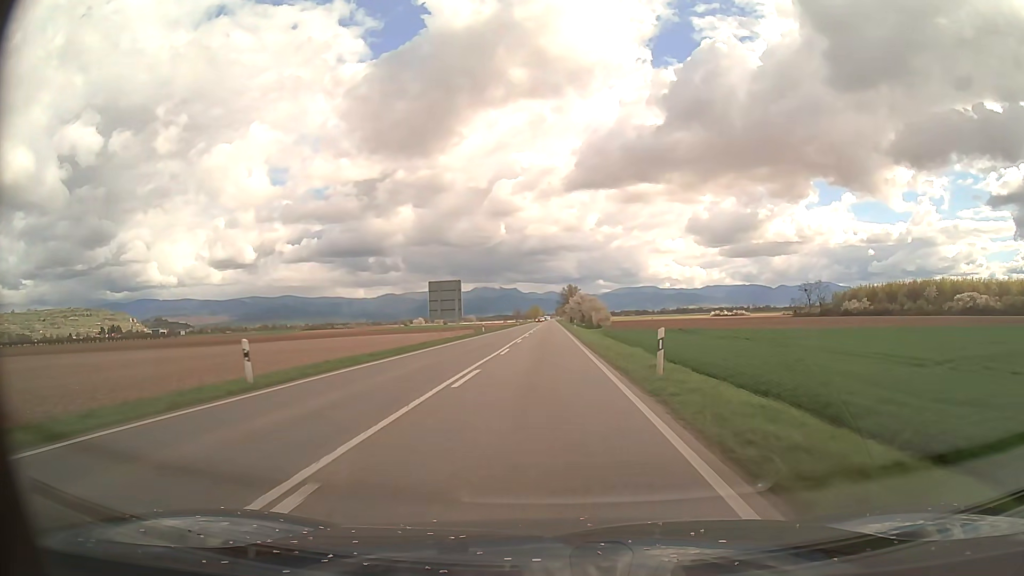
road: primary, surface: asphalt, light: Day
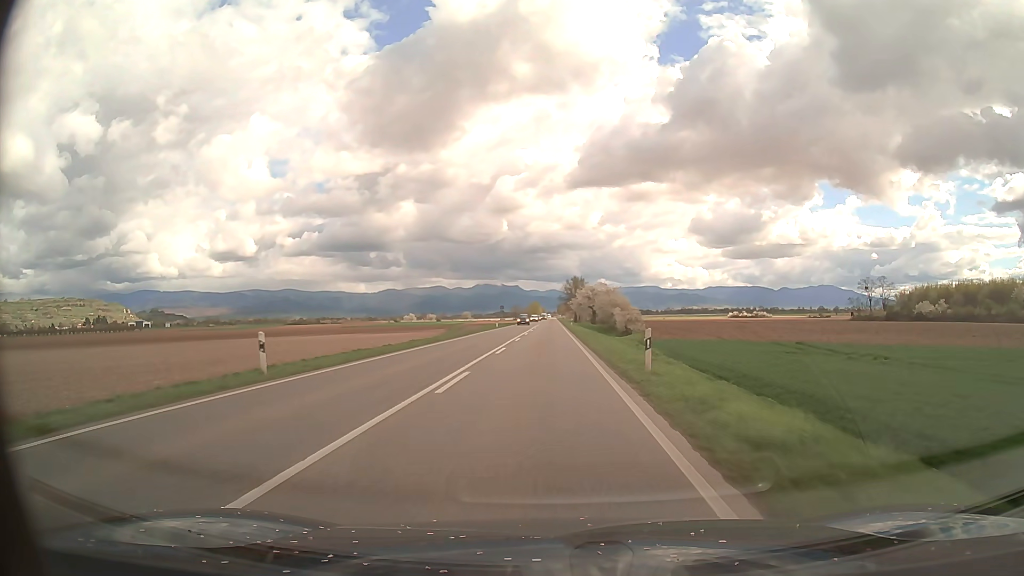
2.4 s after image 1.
(+0.1, +49.3) m; 0°
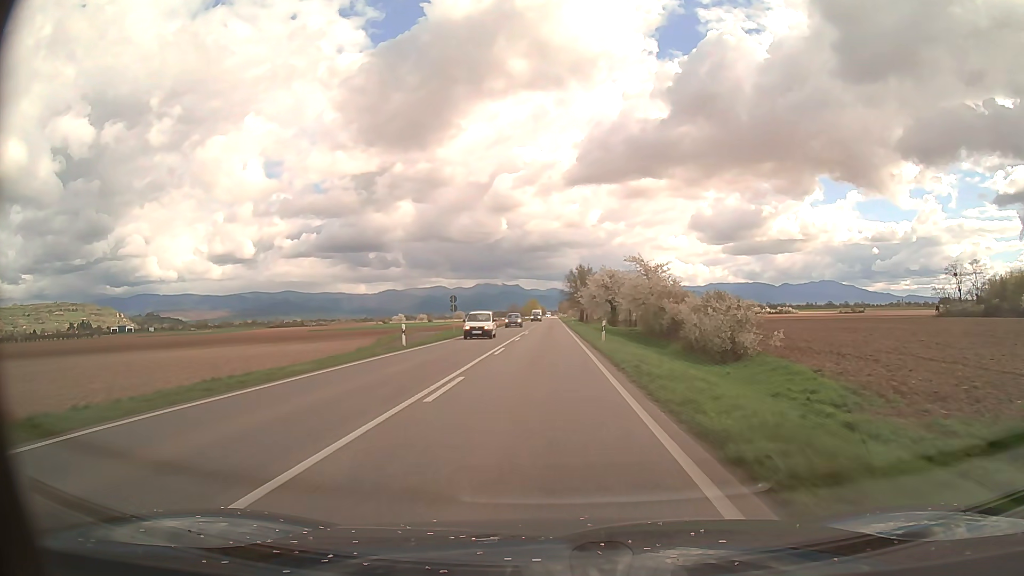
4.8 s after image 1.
(0.0, +49.3) m; 0°
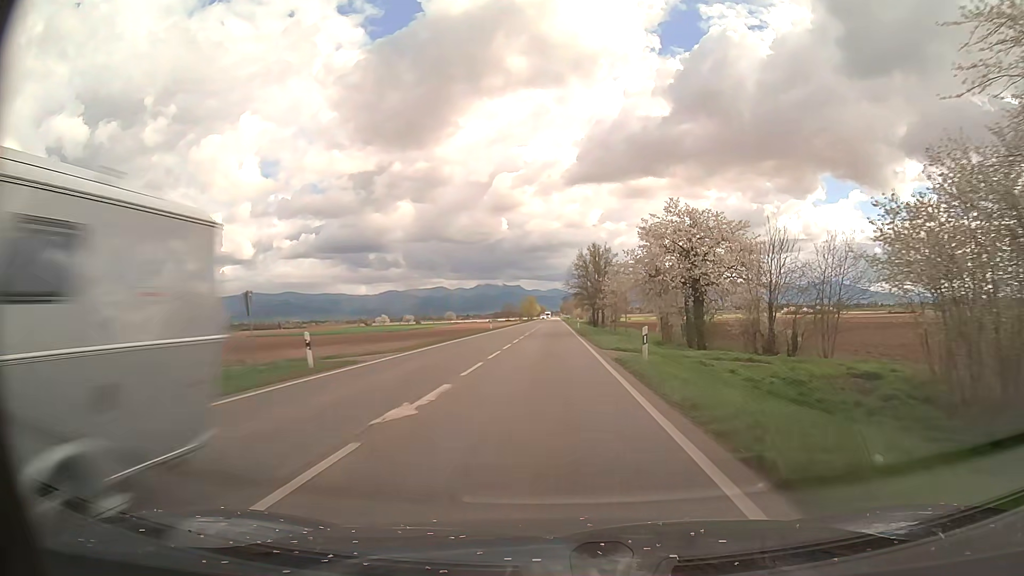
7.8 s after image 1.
(-0.1, +61.6) m; 0°
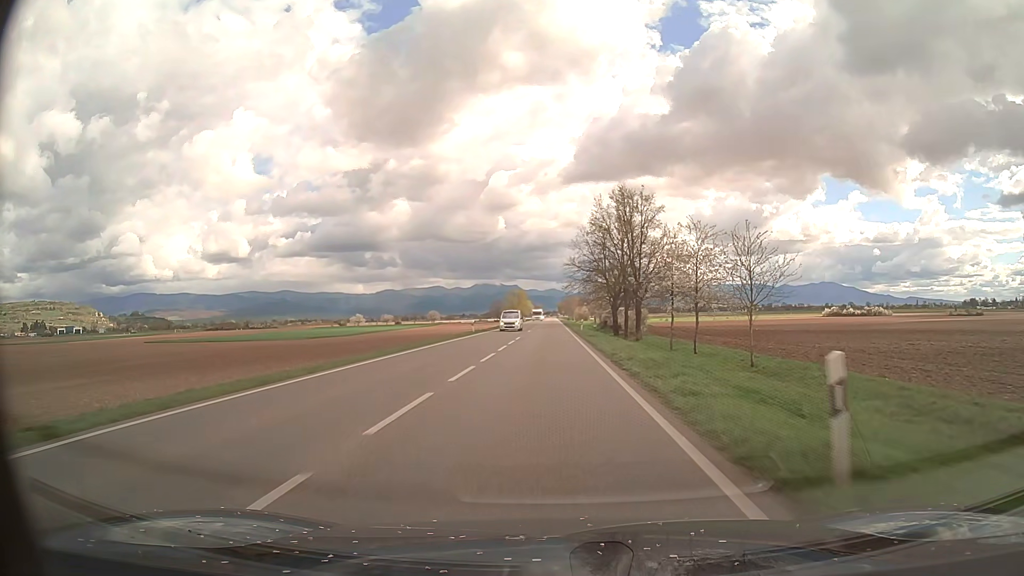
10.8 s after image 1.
(+0.1, +61.6) m; 0°
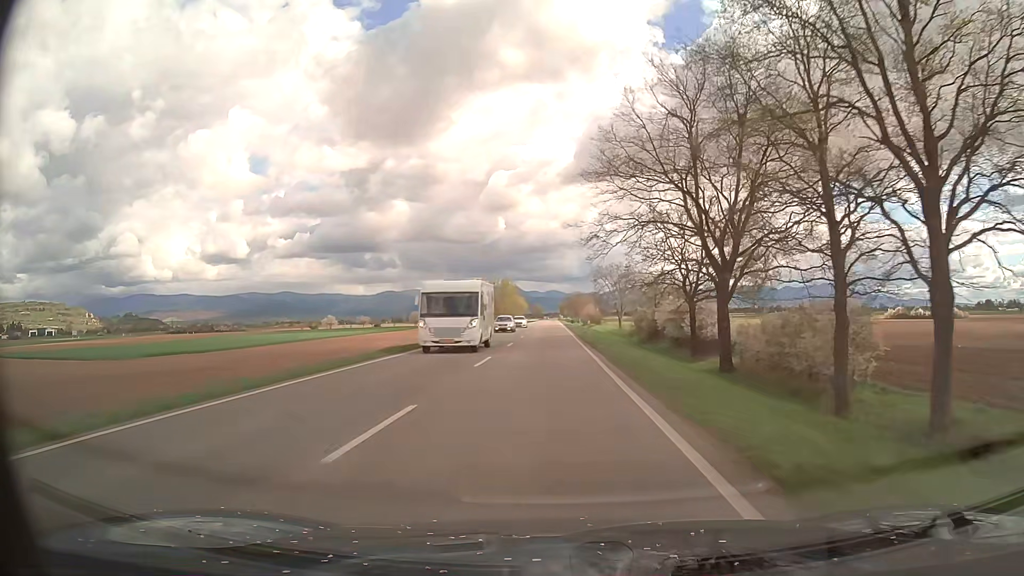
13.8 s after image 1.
(-0.1, +61.6) m; 0°
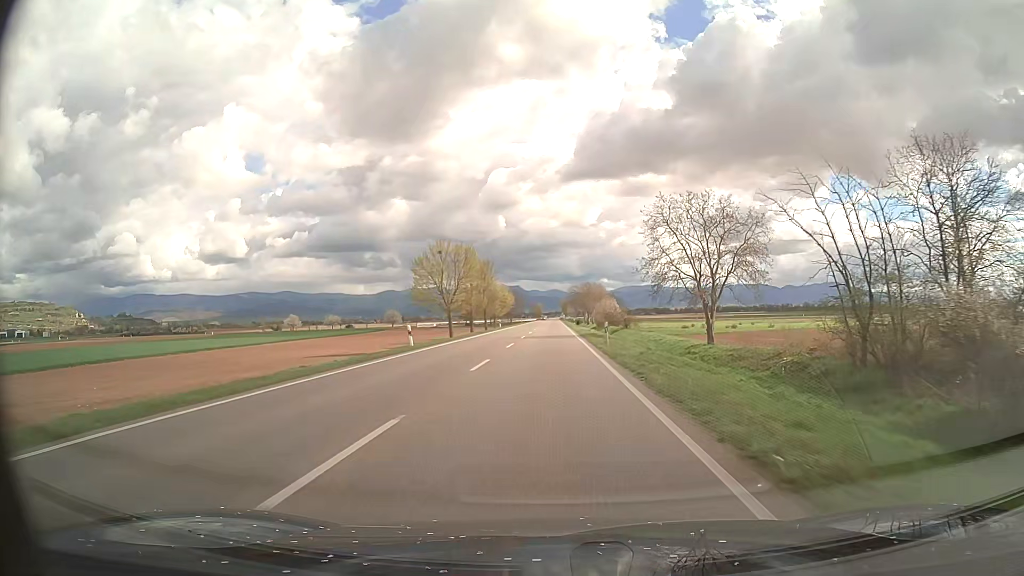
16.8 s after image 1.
(-0.1, +61.6) m; 0°
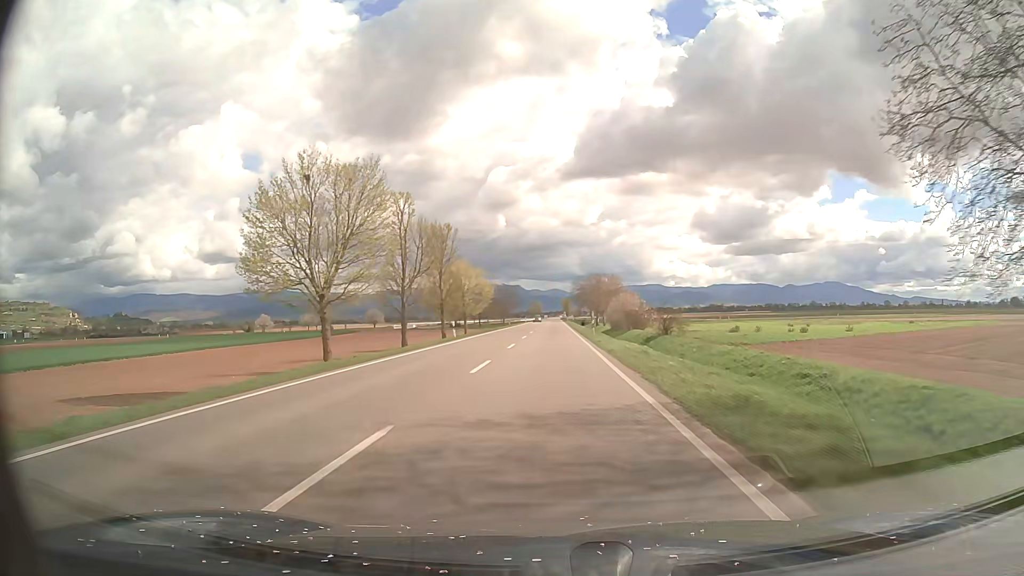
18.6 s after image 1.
(+0.1, +37.0) m; 0°
(0, +10) (0, +20) (0, +30) (0, +40) (0, +50) (0, +60) (0, +70) (0, +80) (0, +90) (0, +100) m
